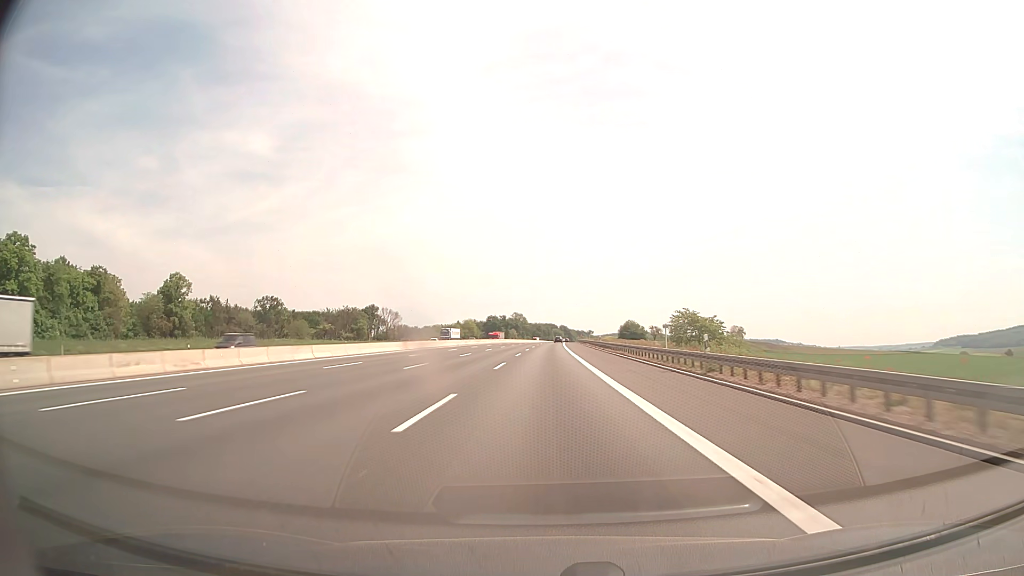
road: motorway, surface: asphalt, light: Day
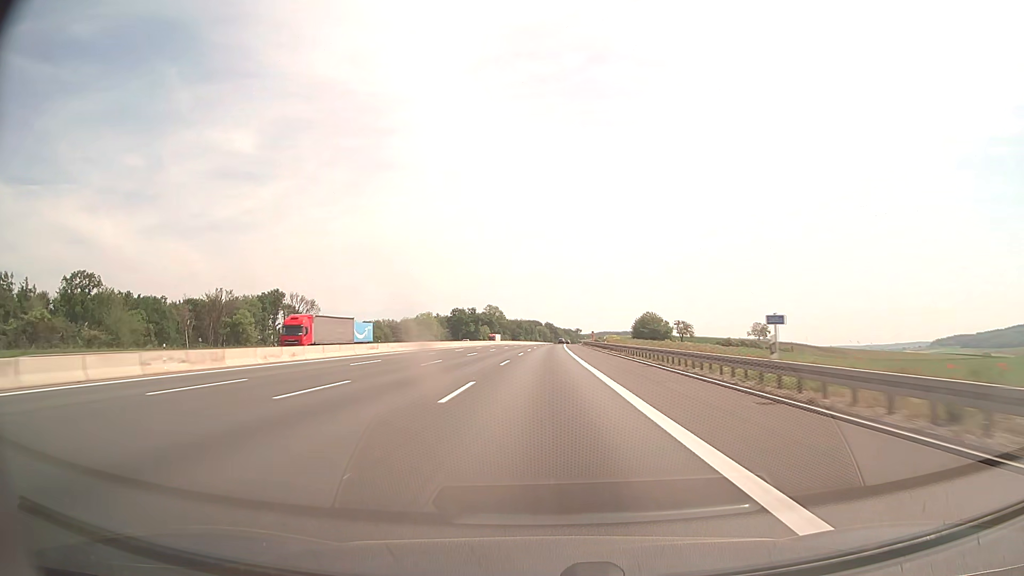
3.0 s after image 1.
(+1.3, +103.1) m; +1°
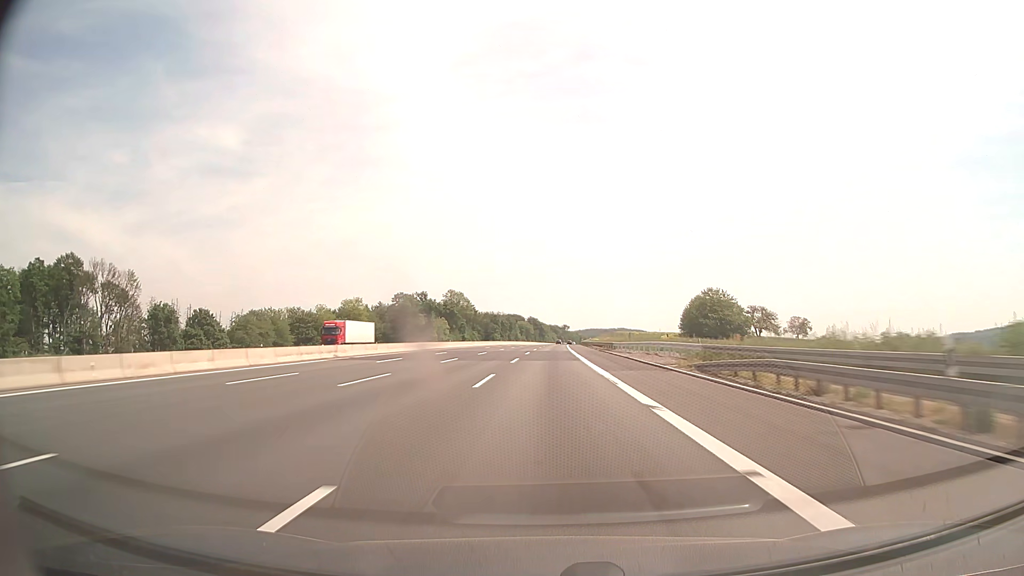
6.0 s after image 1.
(+1.1, +103.3) m; +1°
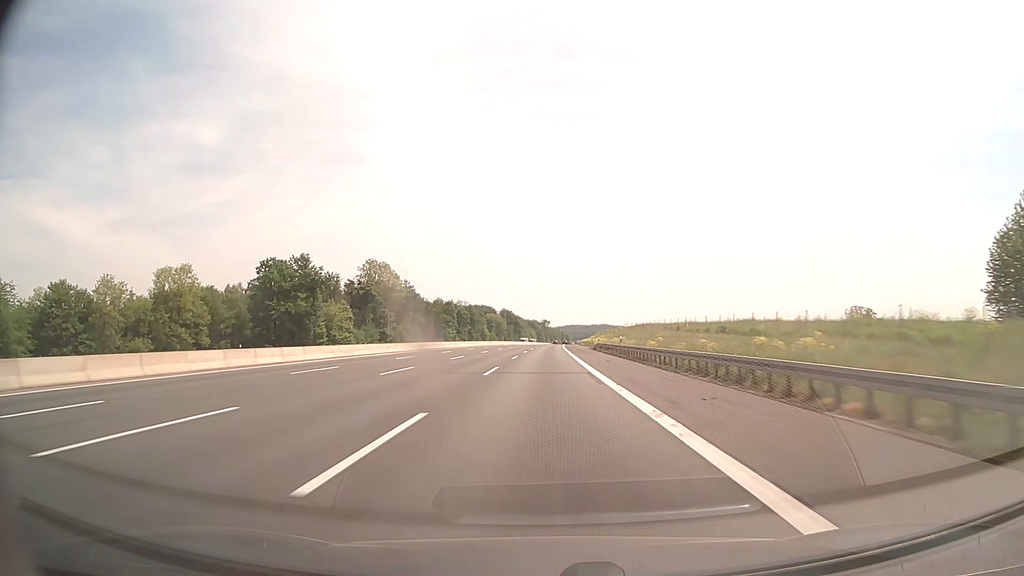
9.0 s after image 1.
(+1.7, +103.4) m; +2°
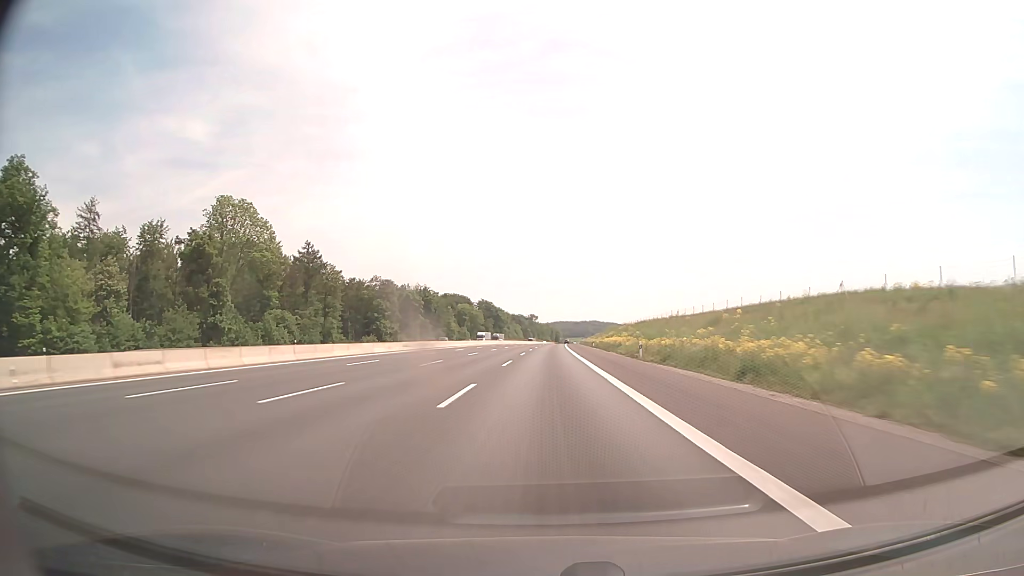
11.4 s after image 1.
(+0.4, +82.7) m; +1°
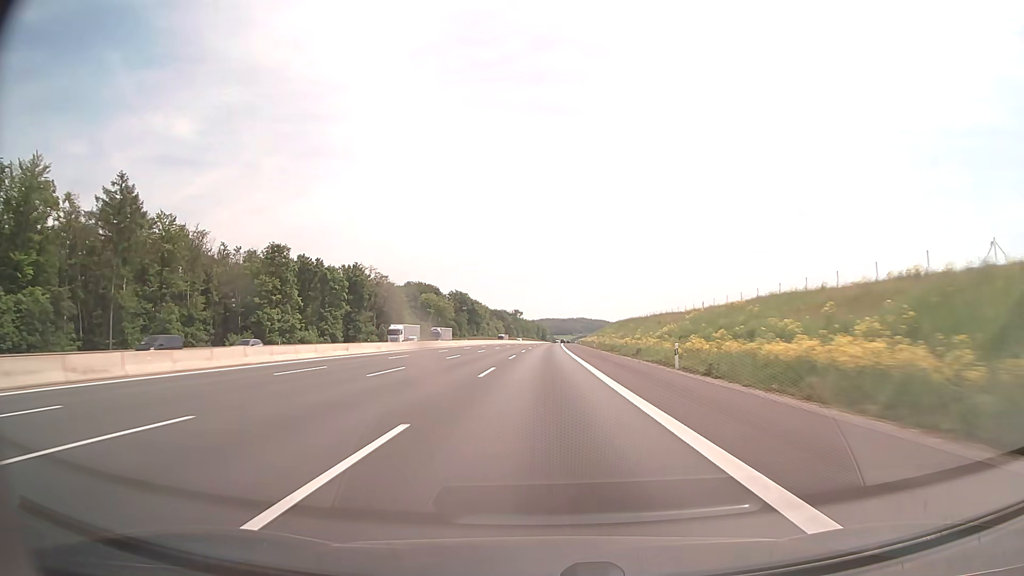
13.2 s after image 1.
(+0.5, +62.0) m; +1°
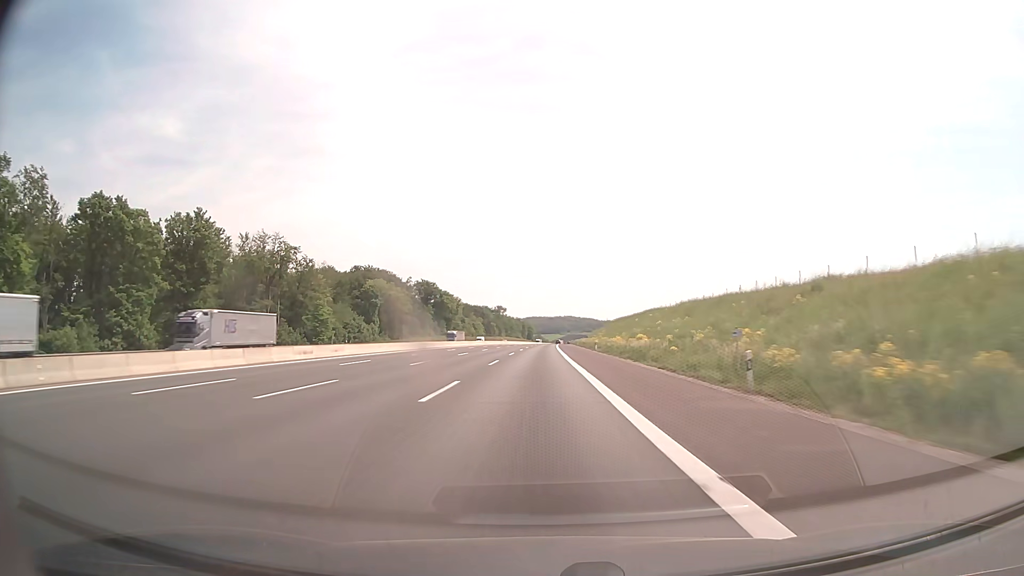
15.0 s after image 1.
(+0.6, +62.0) m; +1°
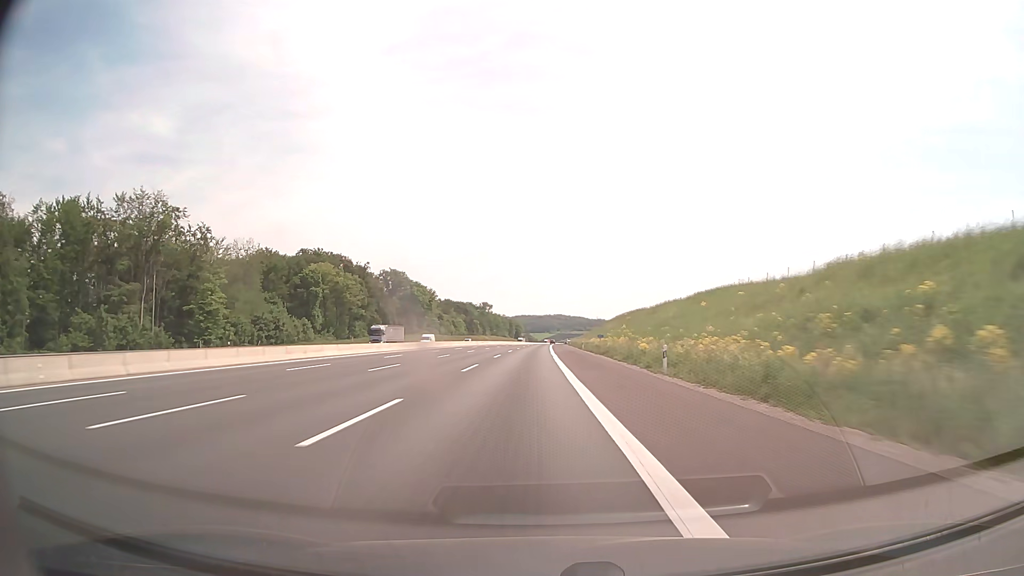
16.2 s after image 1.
(+0.3, +41.4) m; +1°
(0, +10) (0, +20) (0, +30) (0, +40) (0, +50) (0, +60) (0, +70) (0, +80) (0, +90) (0, +100) m
